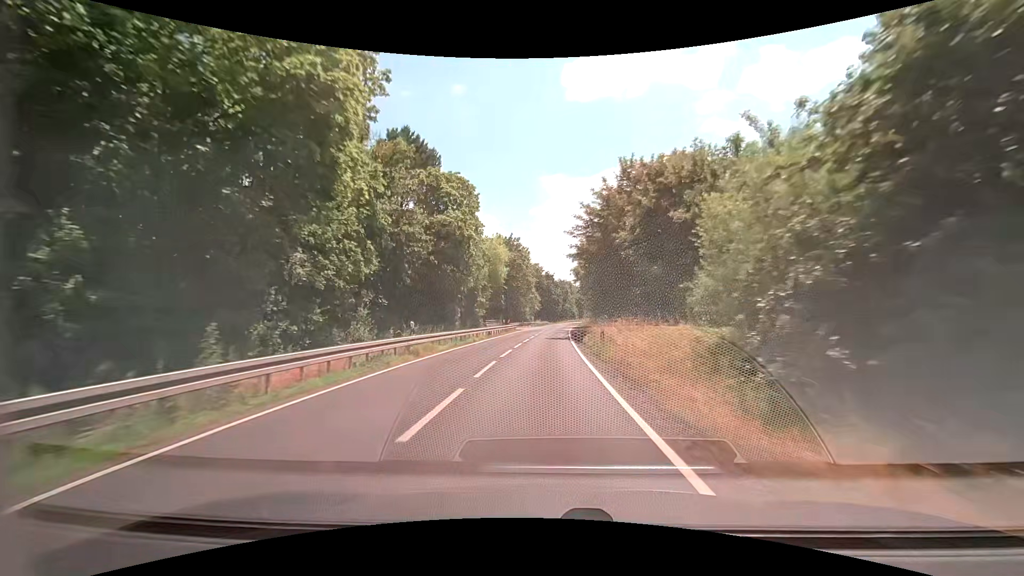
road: secondary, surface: asphalt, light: Day
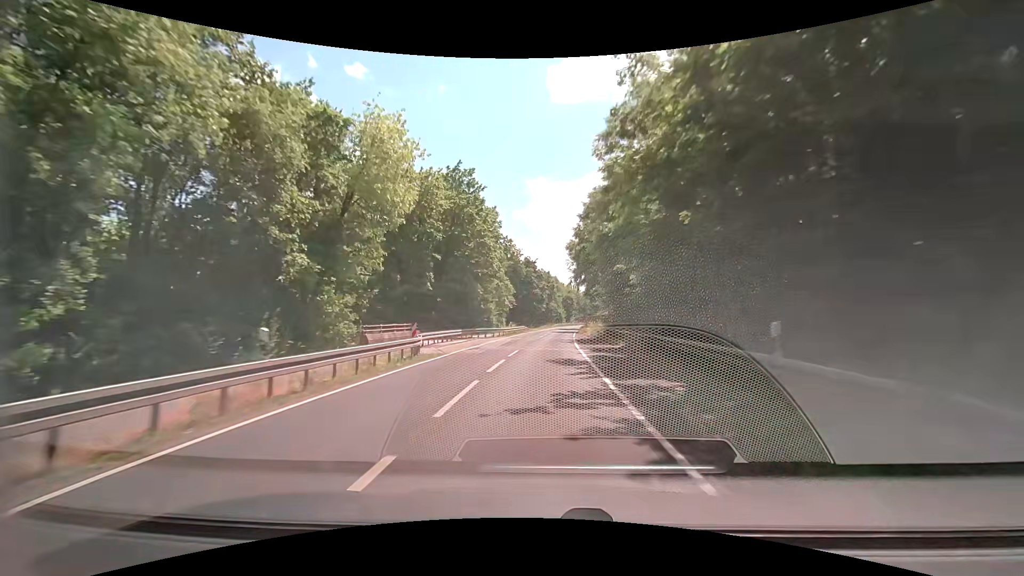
(+0.7, +40.3) m; +2°
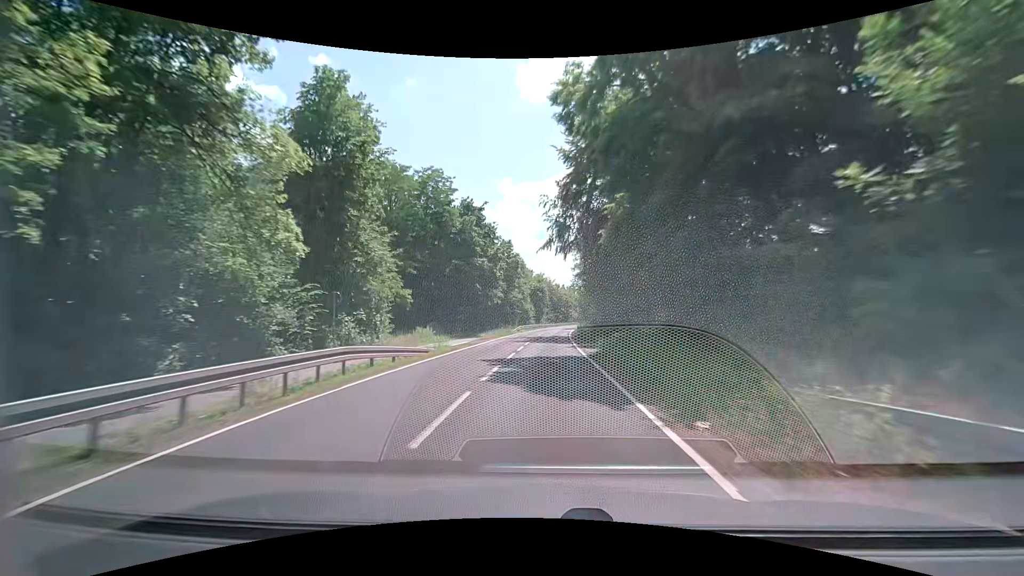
(+1.4, +49.7) m; +4°
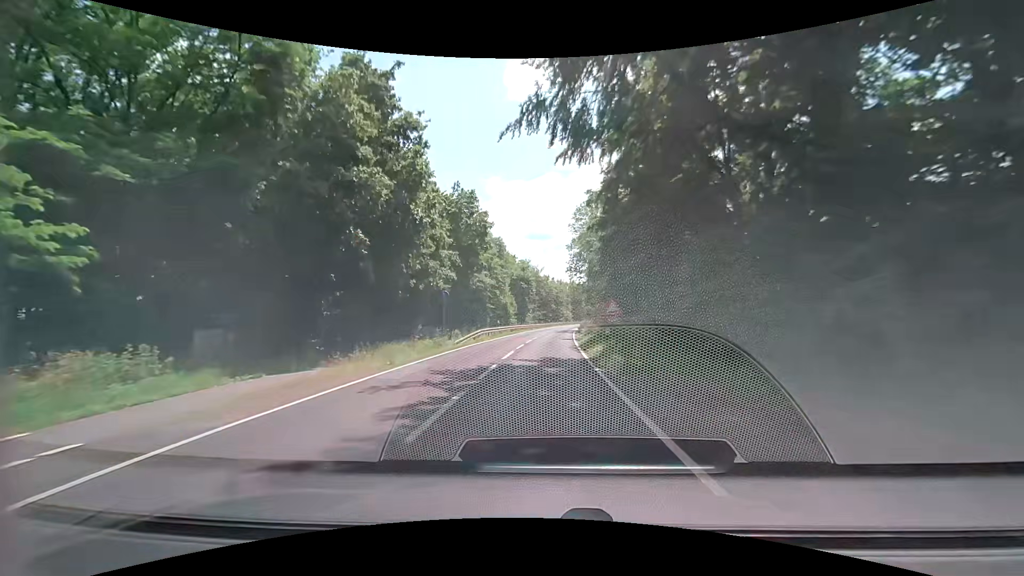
(+0.4, +29.9) m; +1°
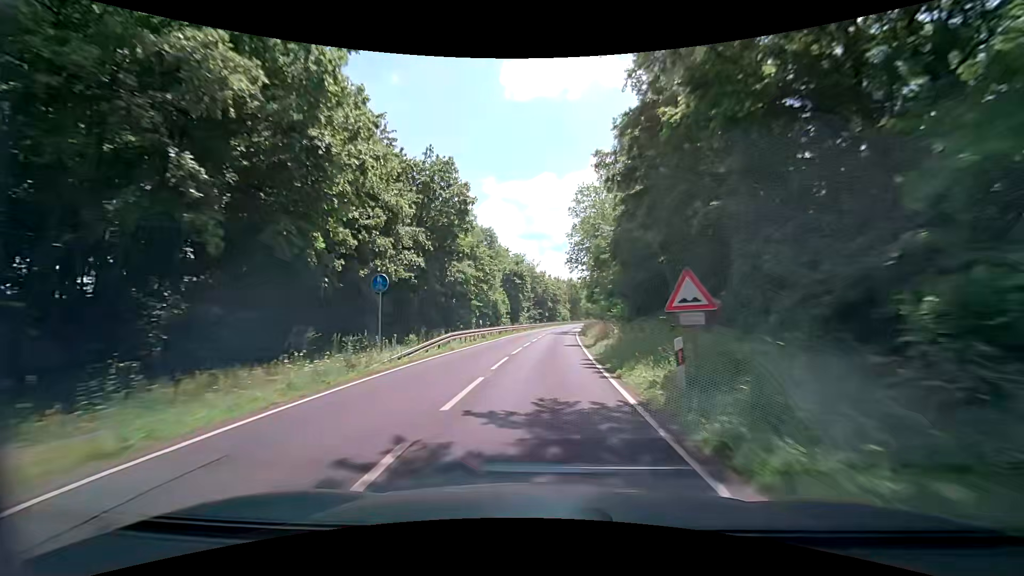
(+0.1, +10.0) m; 0°
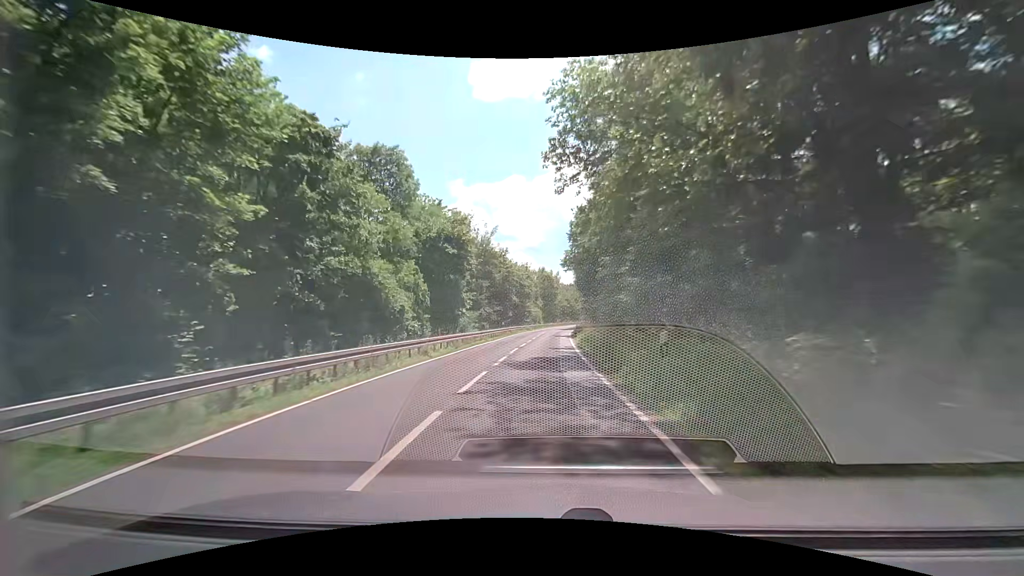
(+1.3, +40.0) m; +4°
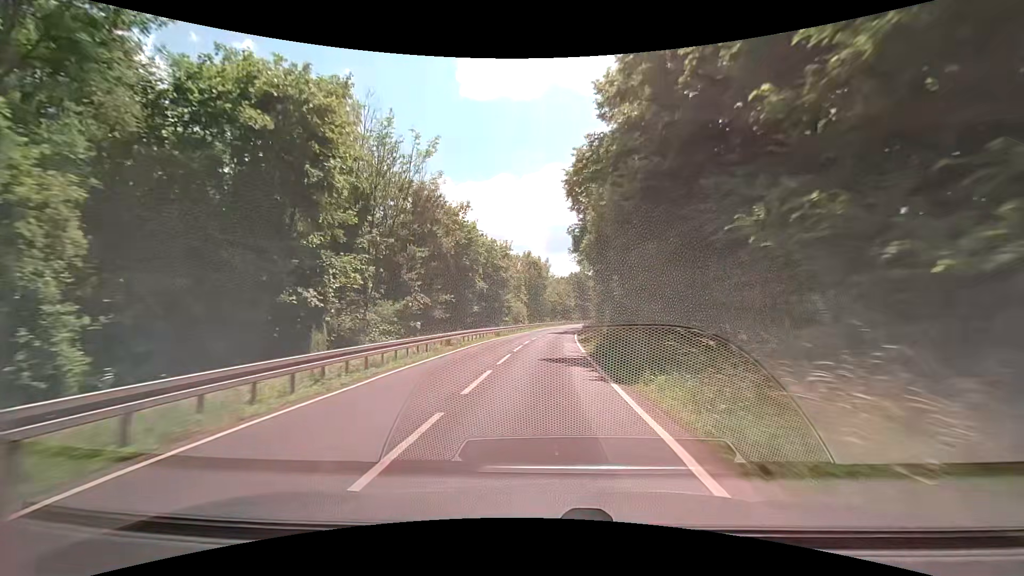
(+0.3, +30.1) m; +2°
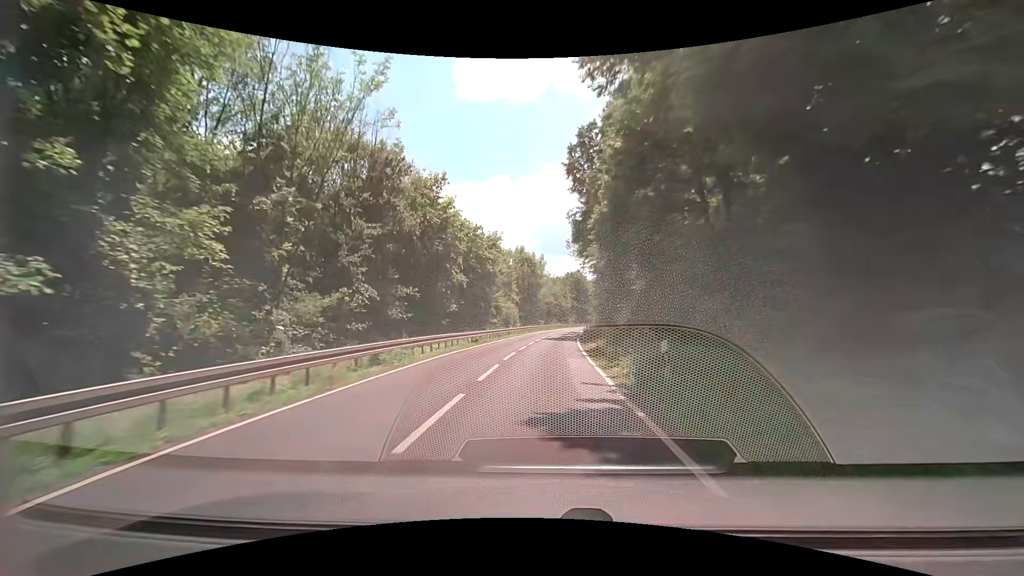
(0.0, +10.1) m; 0°
(0, +10) (0, +20) (+1, +30) (+1, +40) (+2, +50) (+3, +60) (+4, +70) (+5, +80) (+7, +90) (+8, +100) m
